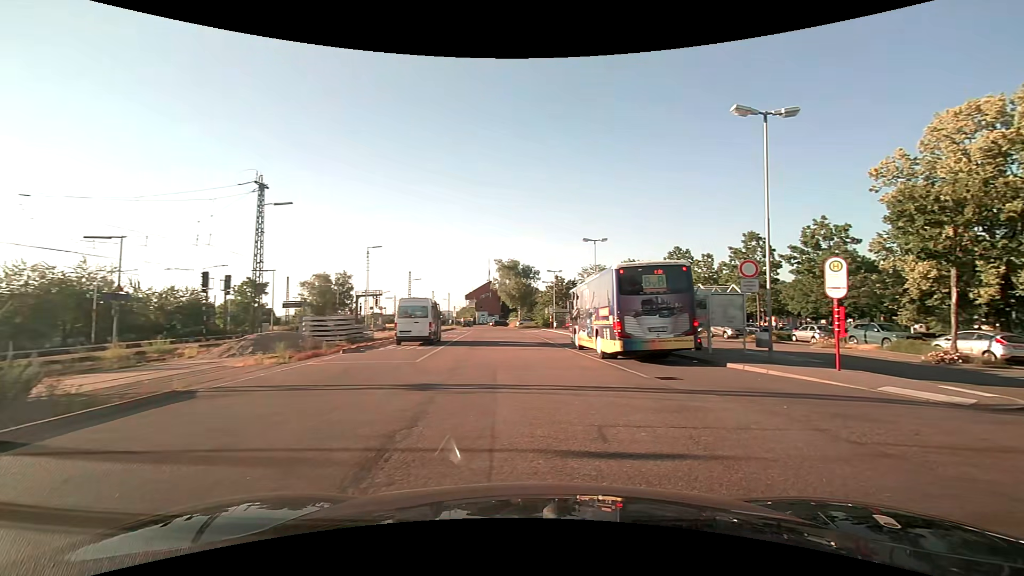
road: service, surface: asphalt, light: Day
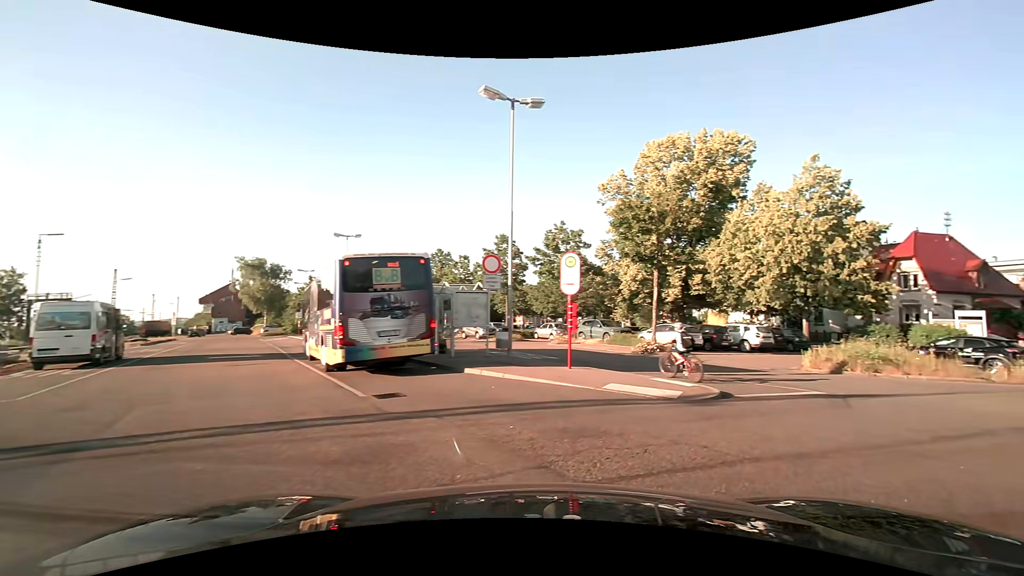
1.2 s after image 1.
(+0.8, +2.8) m; +27°
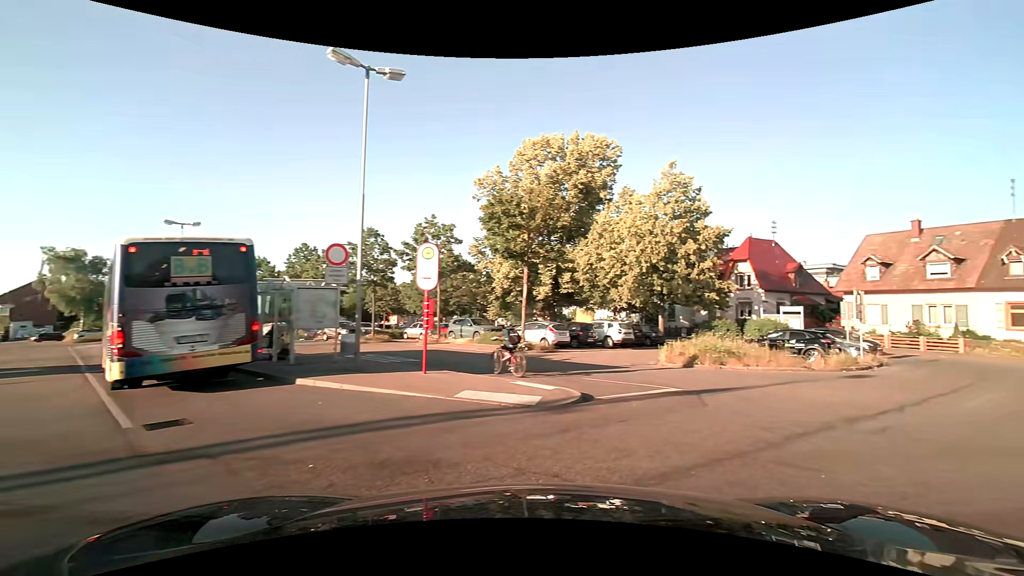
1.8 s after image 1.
(+0.2, +1.6) m; +13°
